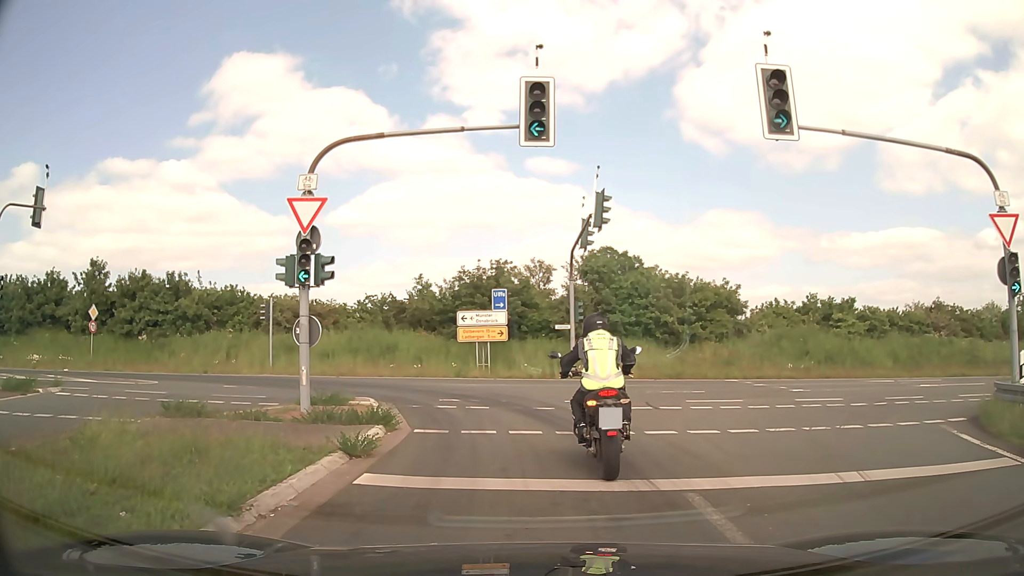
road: motorway_link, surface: asphalt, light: Day
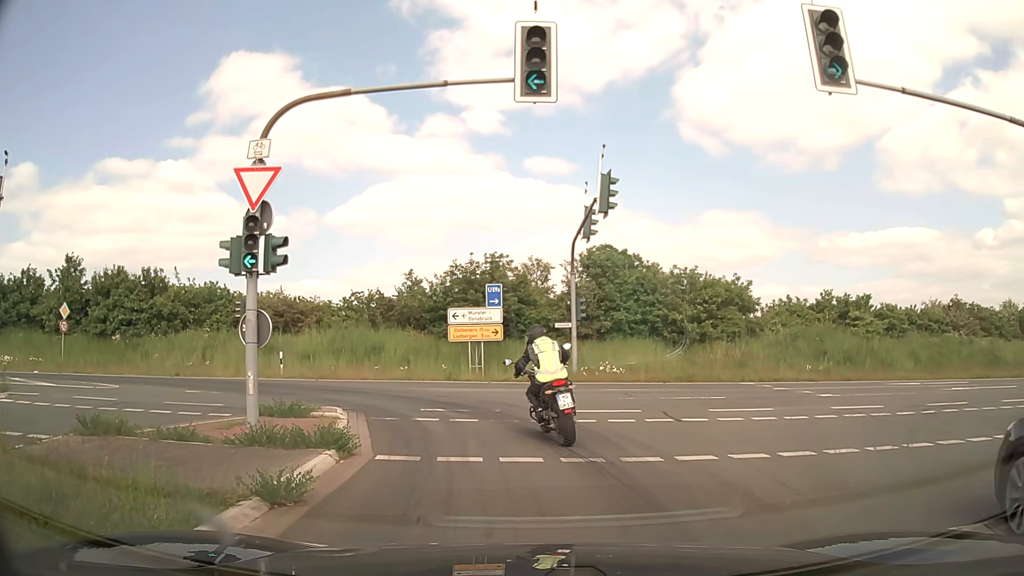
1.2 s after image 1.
(0.0, +2.6) m; +2°
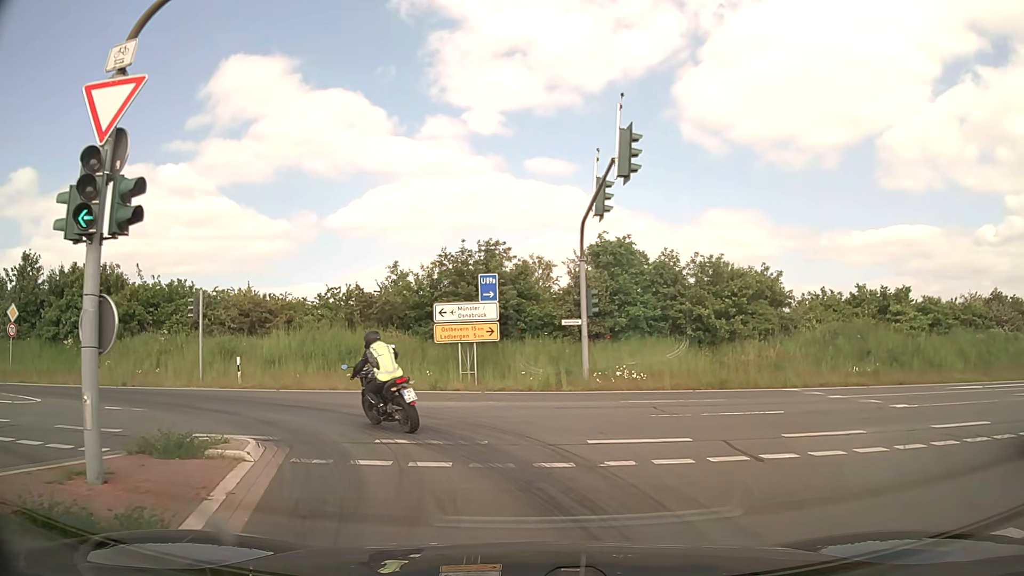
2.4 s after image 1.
(-0.1, +4.6) m; -2°
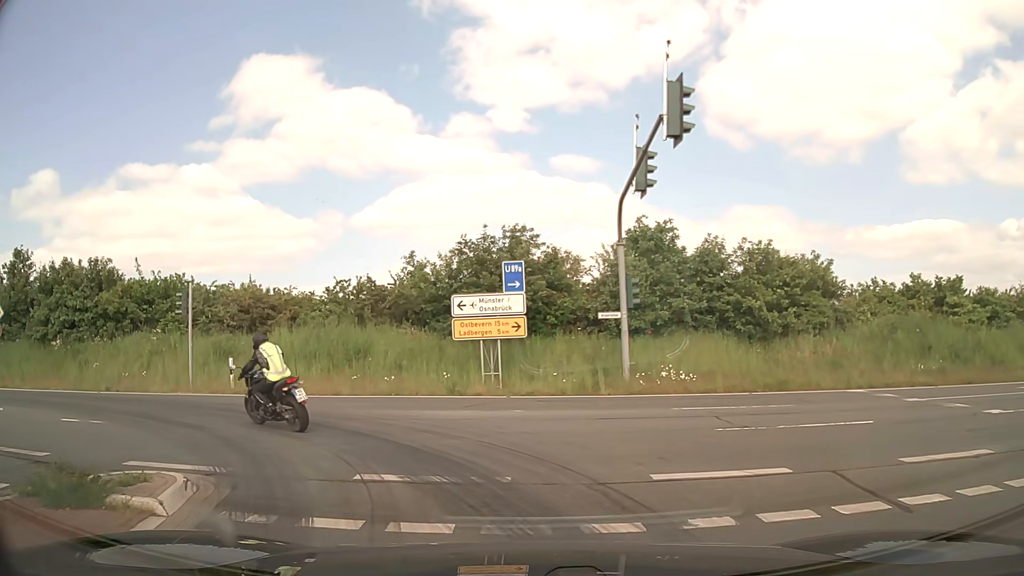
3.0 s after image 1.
(0.0, +2.9) m; -1°
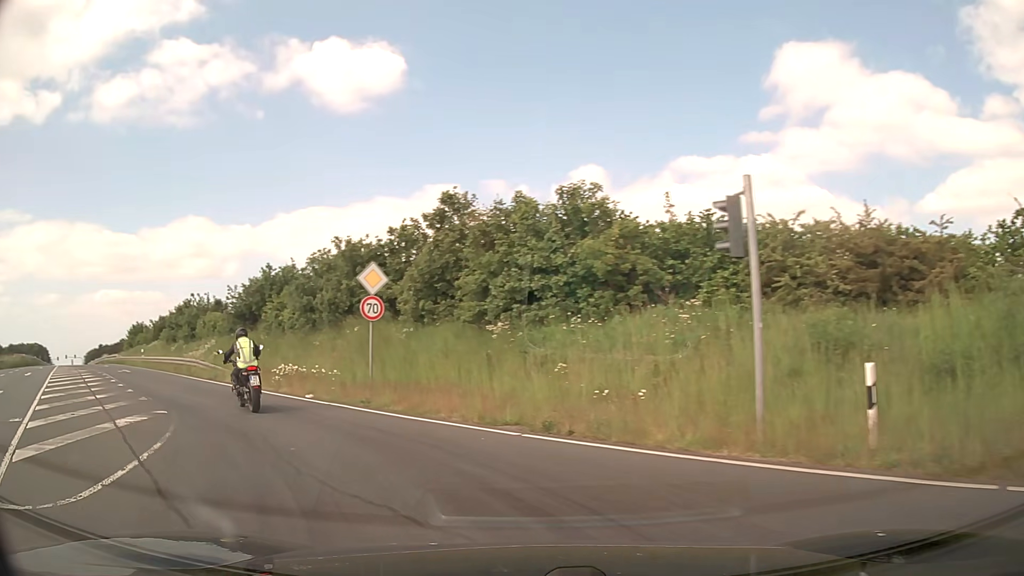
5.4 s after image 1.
(-5.1, +12.3) m; -52°
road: secondary
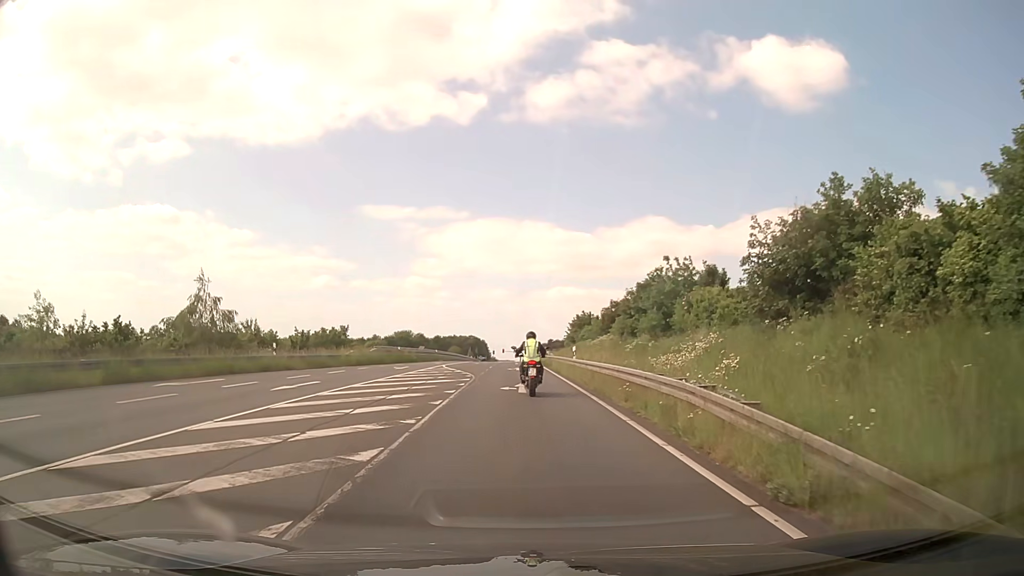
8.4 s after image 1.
(-9.3, +19.8) m; -38°
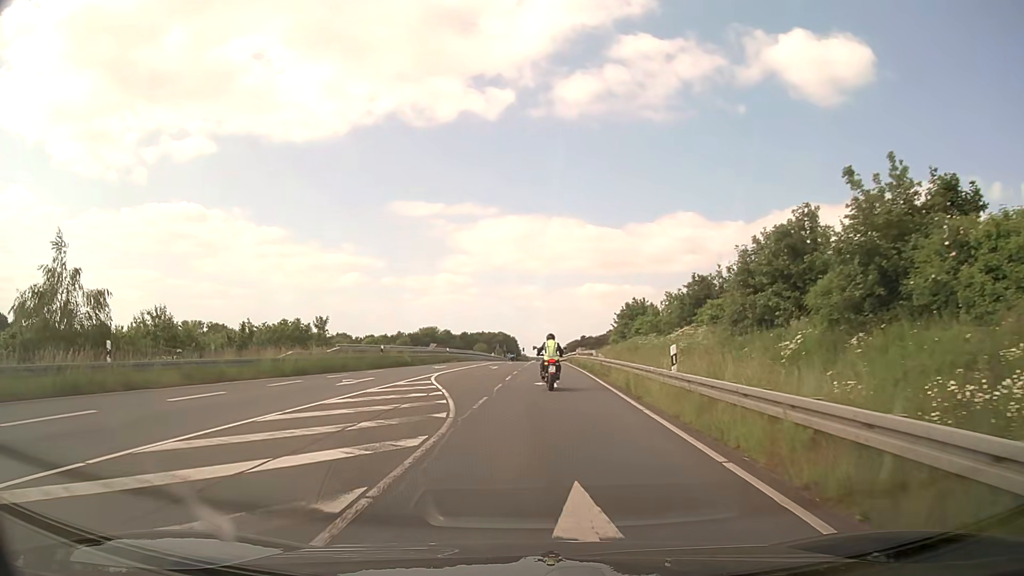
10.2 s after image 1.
(-0.3, +17.4) m; -3°
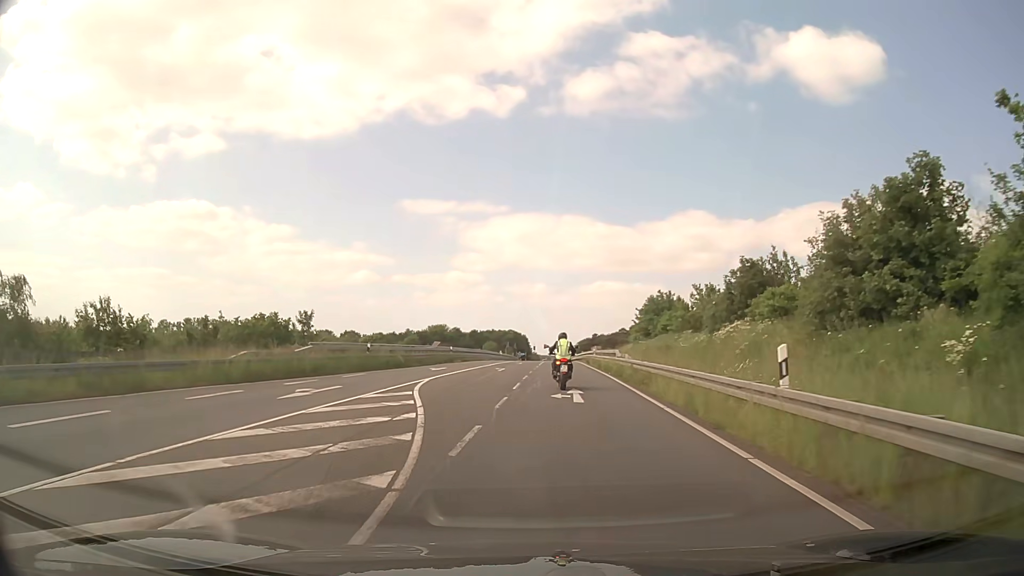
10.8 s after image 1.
(-0.1, +6.2) m; -1°
(0, +10) (0, +20) (-1, +30) (-1, +40) (-1, +50) (0, +60) (0, +70) (0, +80) (+1, +90) (+1, +100) m
